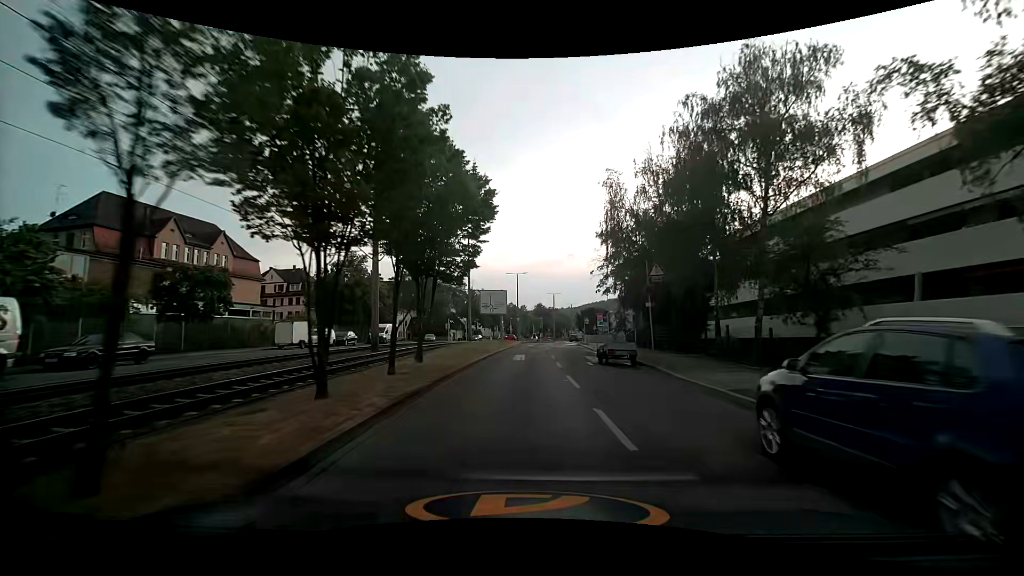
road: secondary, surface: asphalt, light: Day
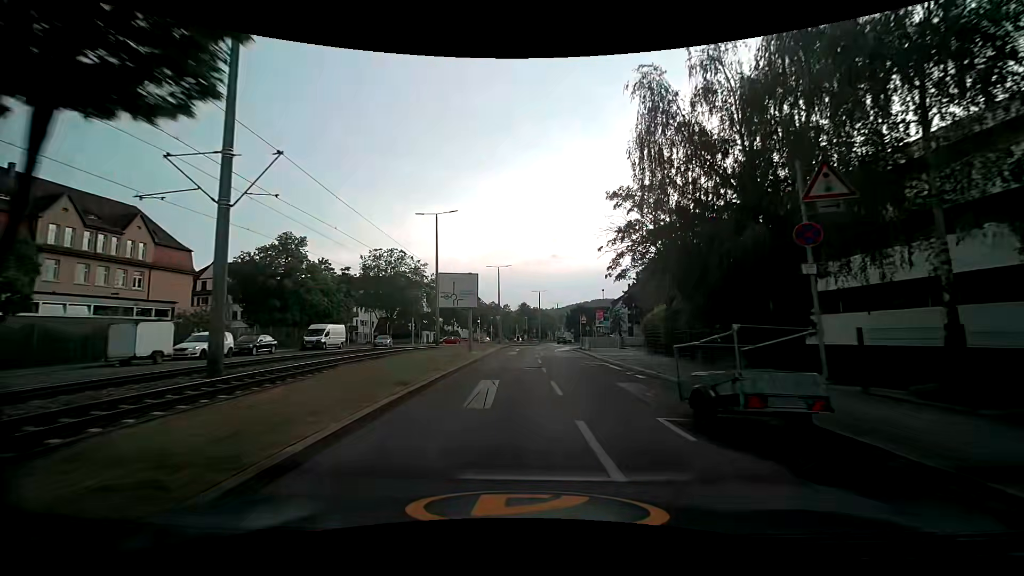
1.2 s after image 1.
(+0.1, +13.1) m; +1°
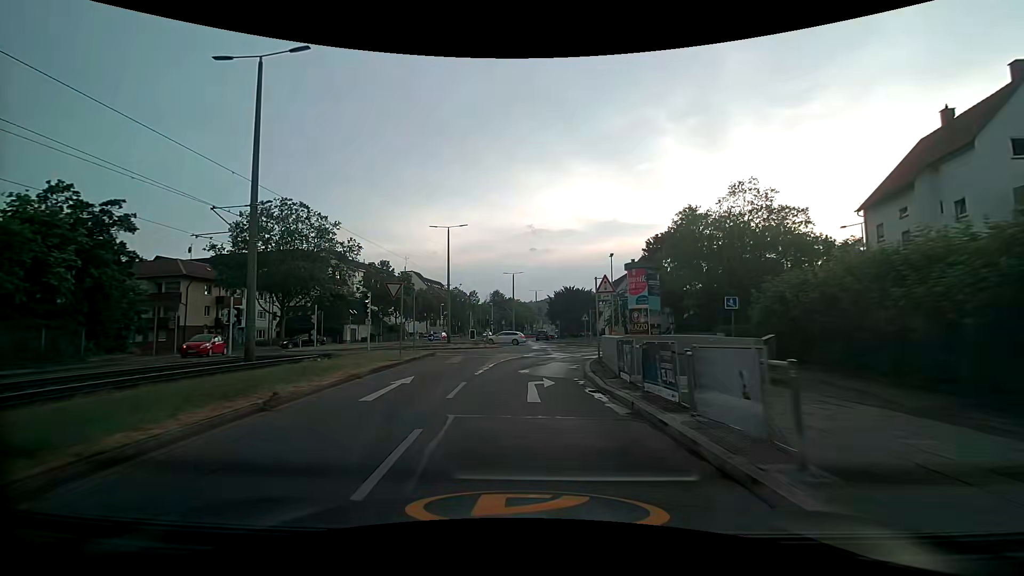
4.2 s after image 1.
(+1.7, +30.8) m; +2°
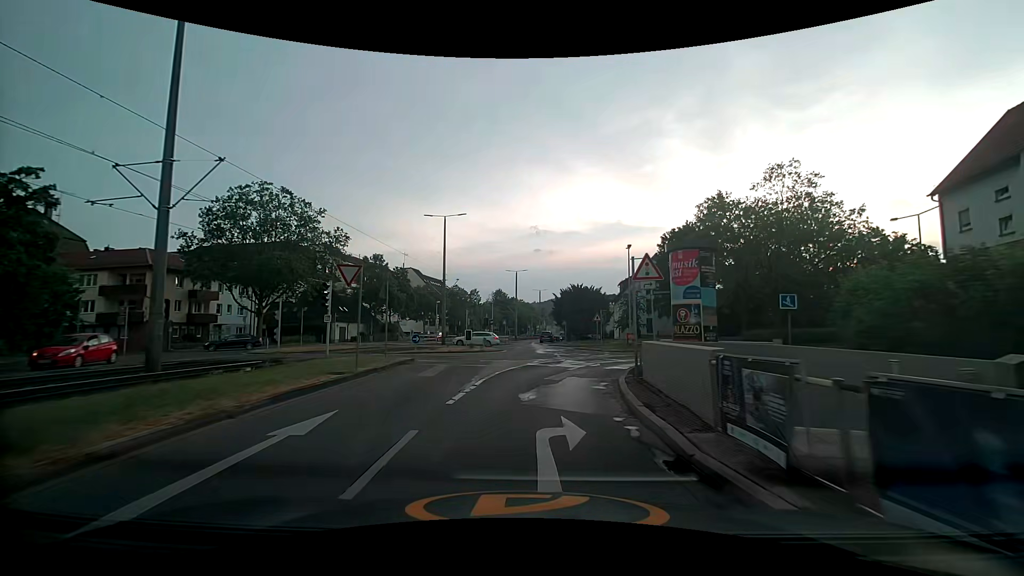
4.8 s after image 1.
(0.0, +6.0) m; 0°
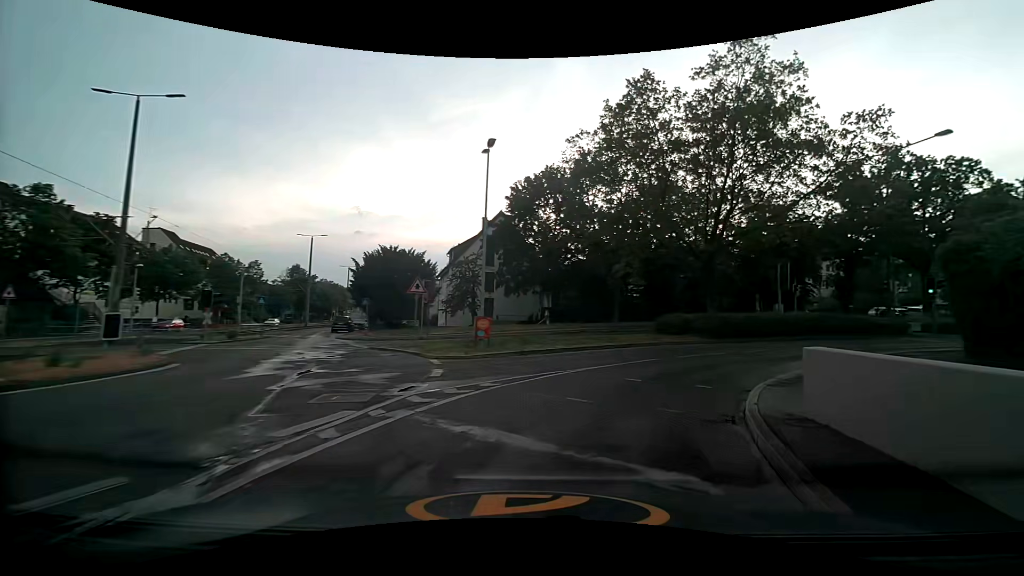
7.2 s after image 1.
(+2.4, +21.1) m; +19°
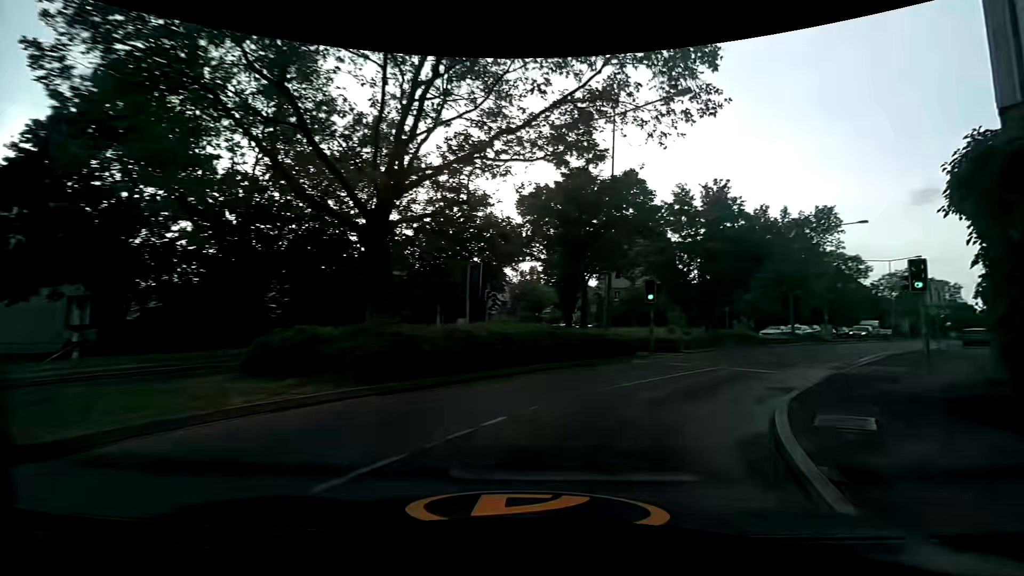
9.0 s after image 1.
(+4.6, +14.1) m; +36°
